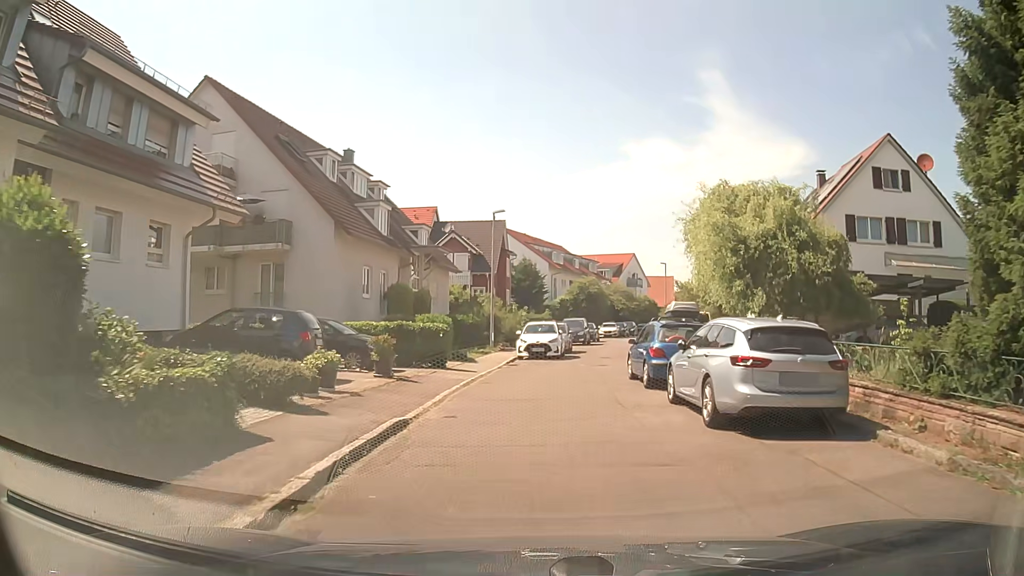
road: residential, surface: asphalt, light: Day
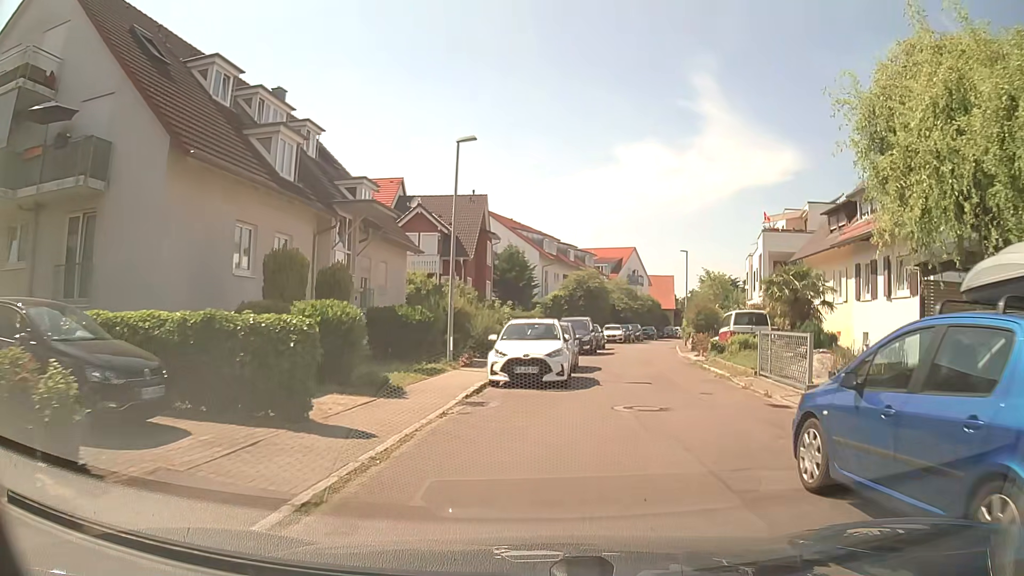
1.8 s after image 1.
(-0.1, +11.9) m; -1°
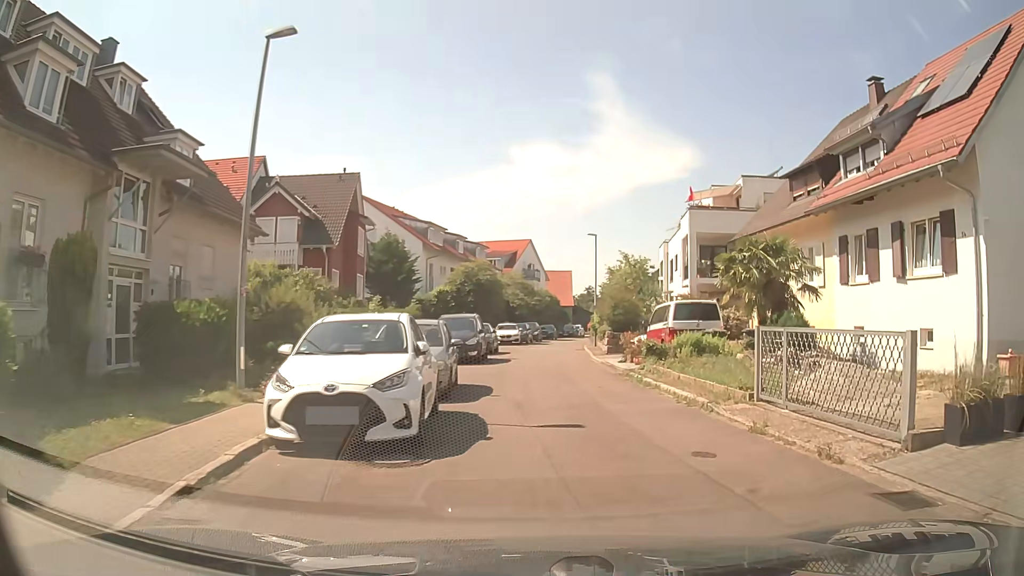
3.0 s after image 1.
(+0.7, +7.4) m; +11°
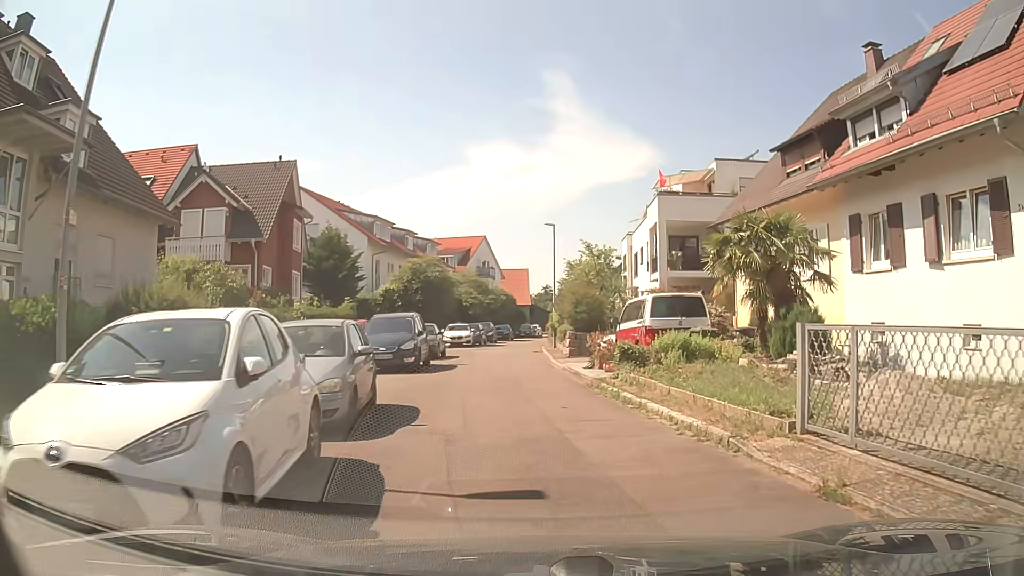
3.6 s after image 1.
(+0.1, +3.7) m; +3°
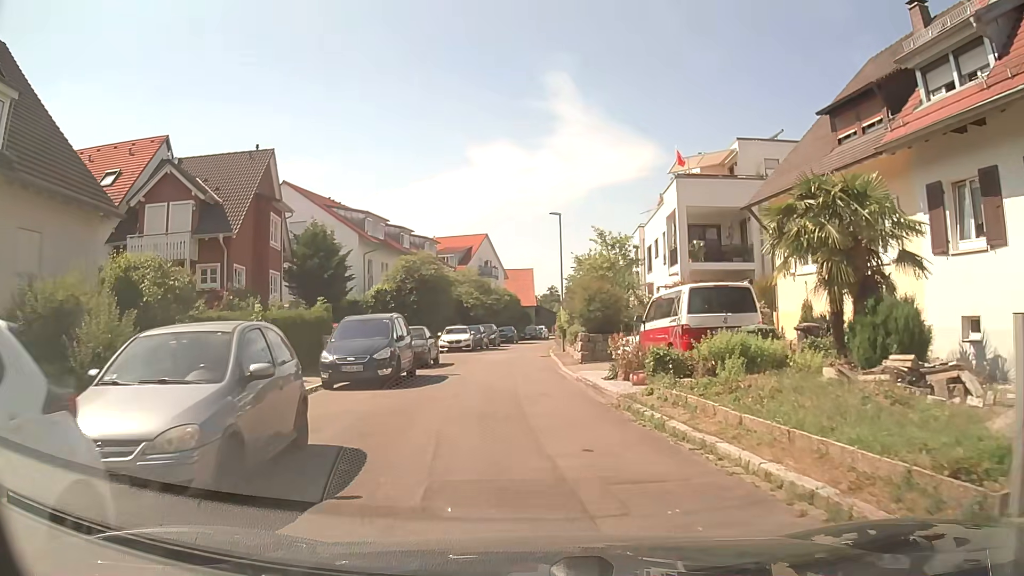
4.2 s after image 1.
(+0.1, +3.8) m; 0°
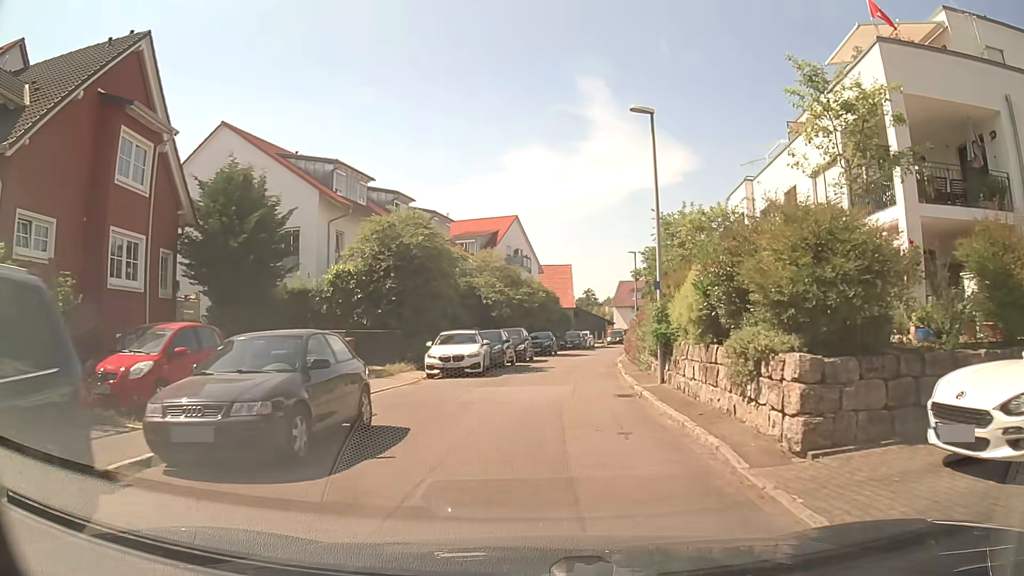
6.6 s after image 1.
(-0.8, +15.9) m; -3°
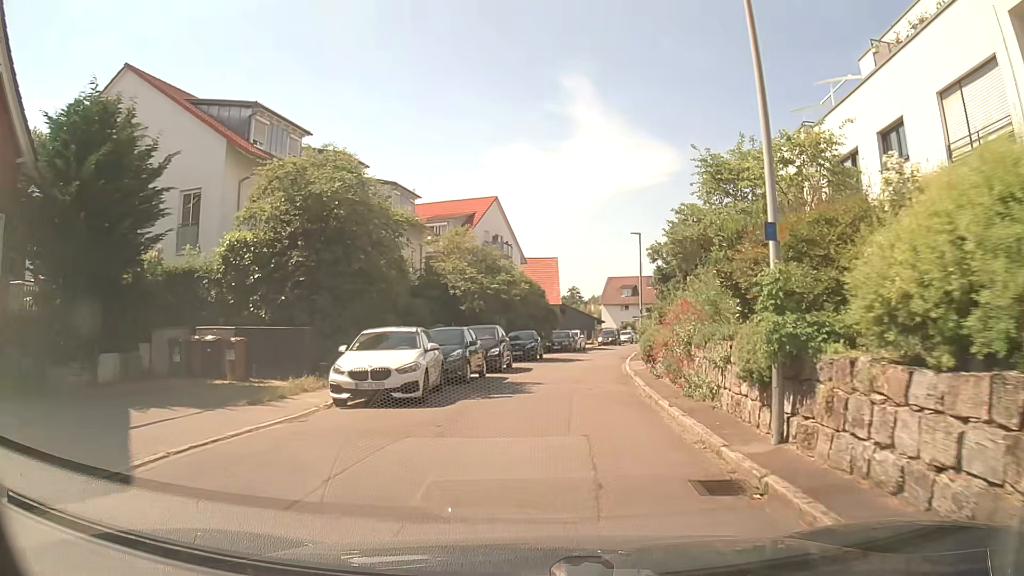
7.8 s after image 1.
(+0.1, +8.4) m; +1°
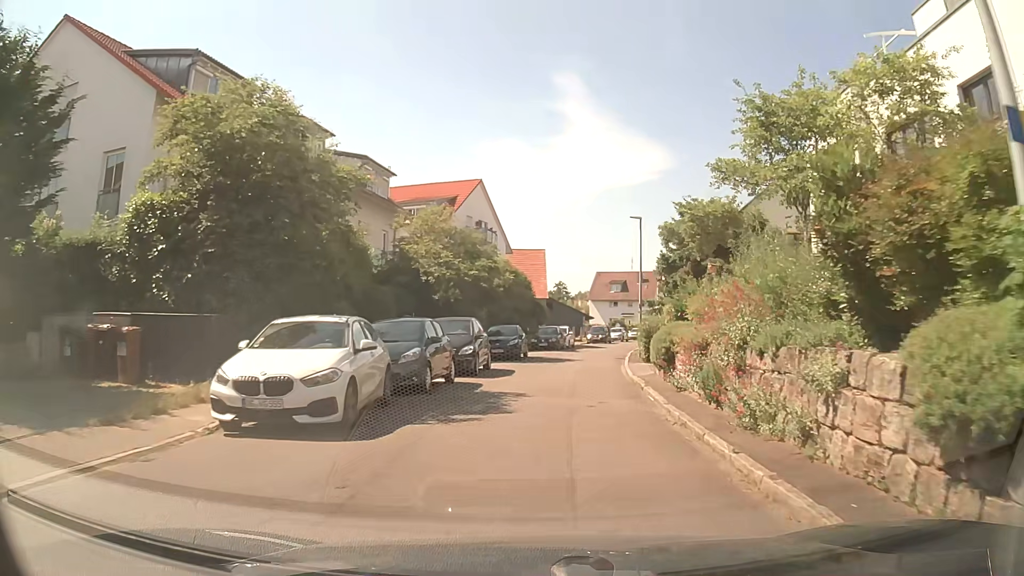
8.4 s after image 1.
(+0.1, +4.3) m; +2°
